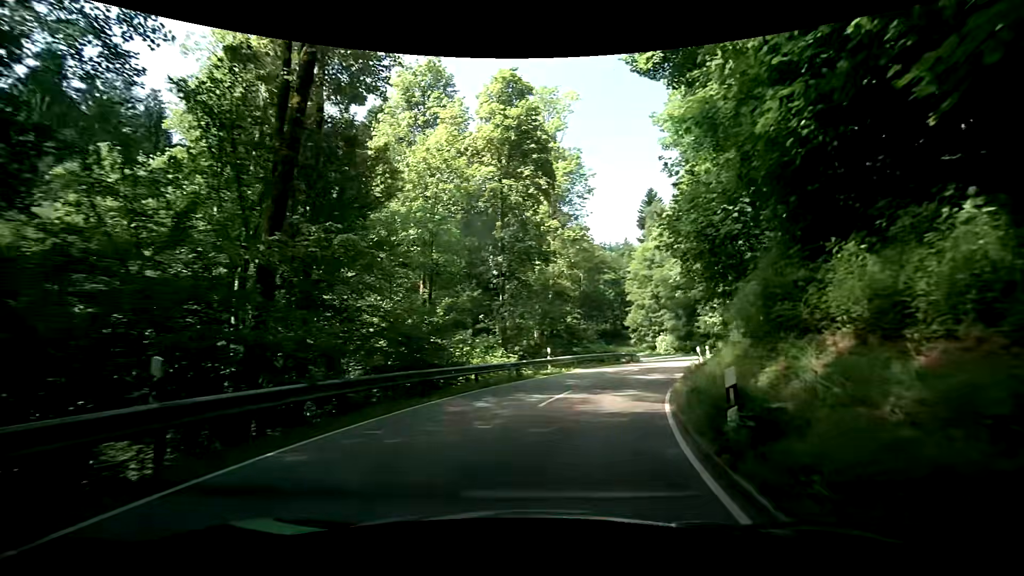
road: secondary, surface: asphalt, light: Day
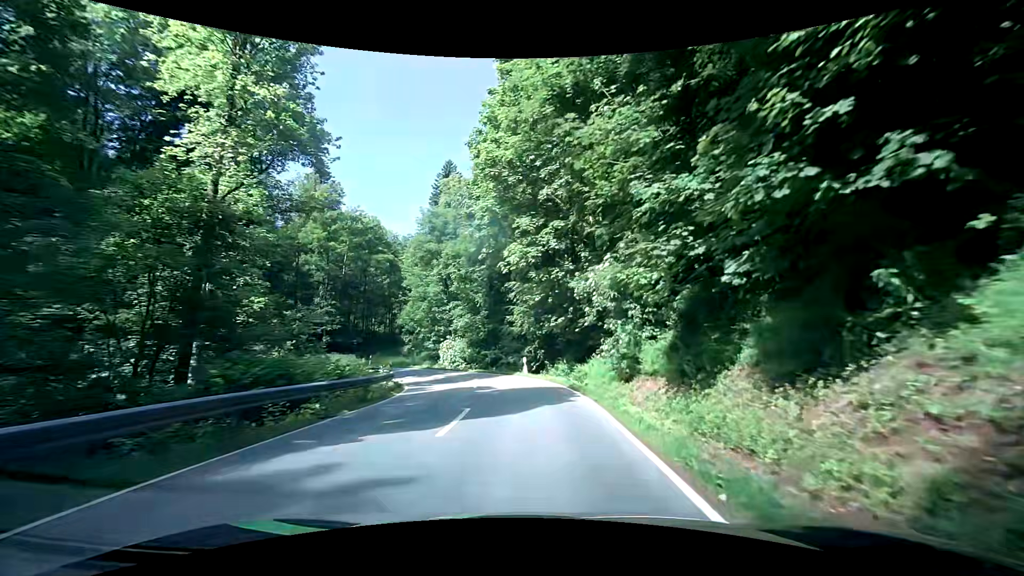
(+6.4, +26.5) m; +24°
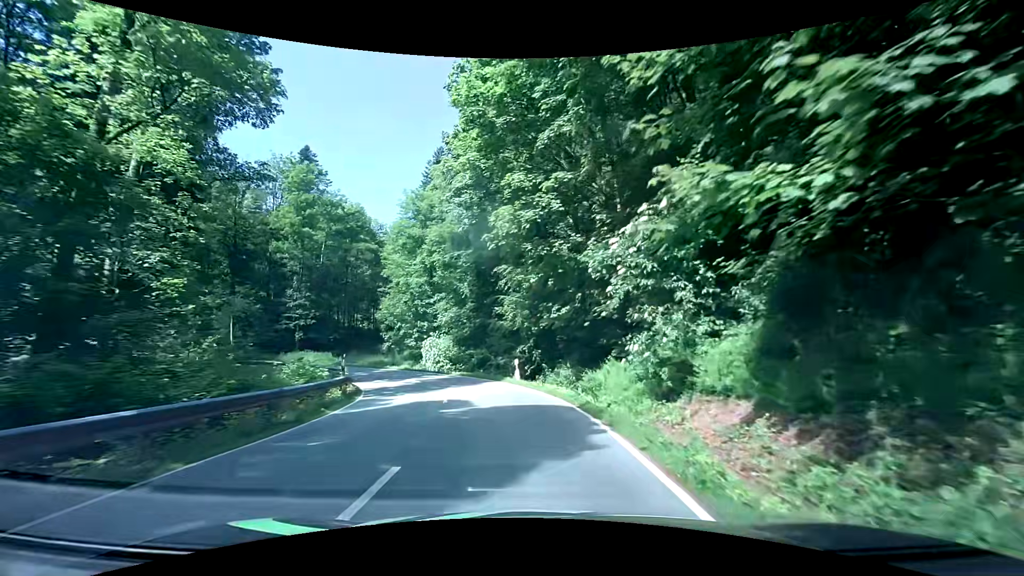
(+0.1, +5.8) m; +2°
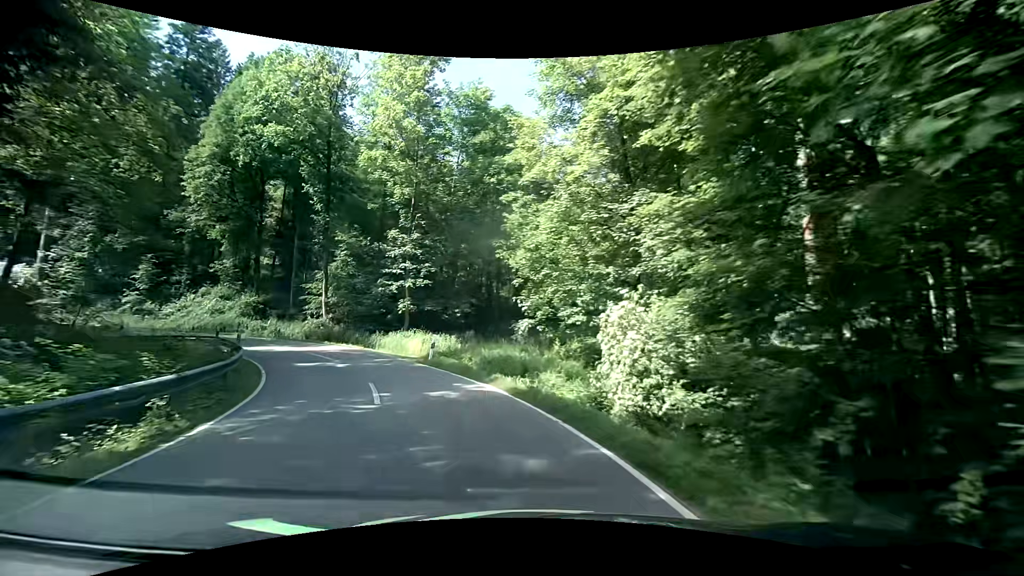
(-4.5, +27.7) m; -23°
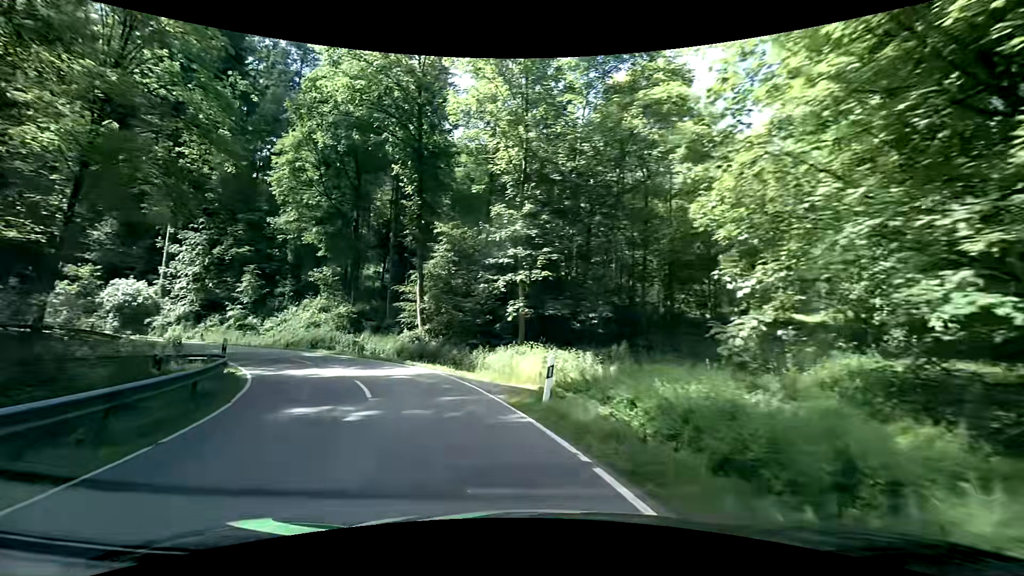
(-1.0, +10.8) m; -15°
(-2, +10) (-5, +19) (-11, +27) (-19, +33) (-28, +38) (-38, +40) (-48, +42) (-58, +42) (-68, +42) (-78, +41) m
